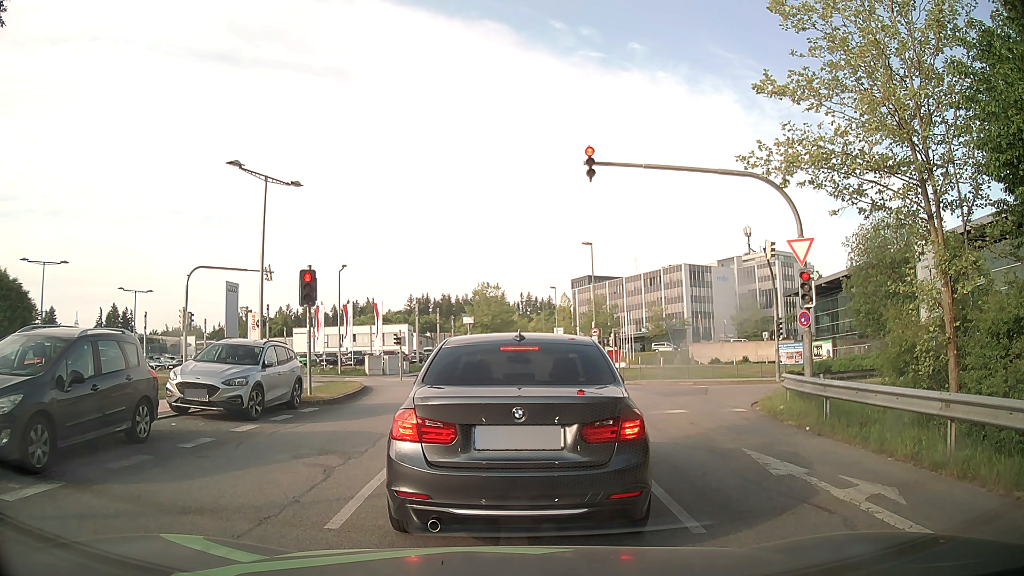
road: residential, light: Day
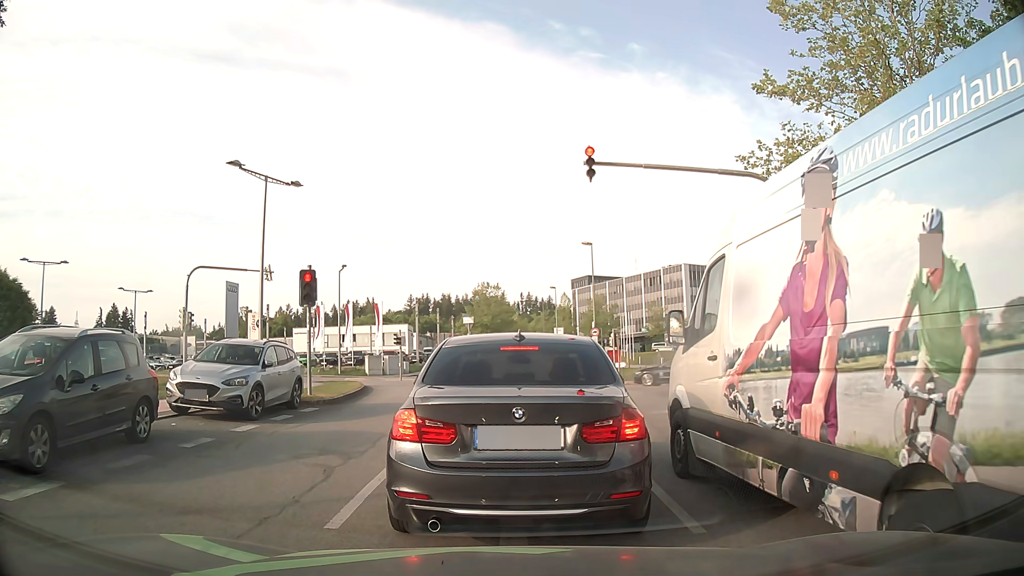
(0.0, 0.0) m; 0°
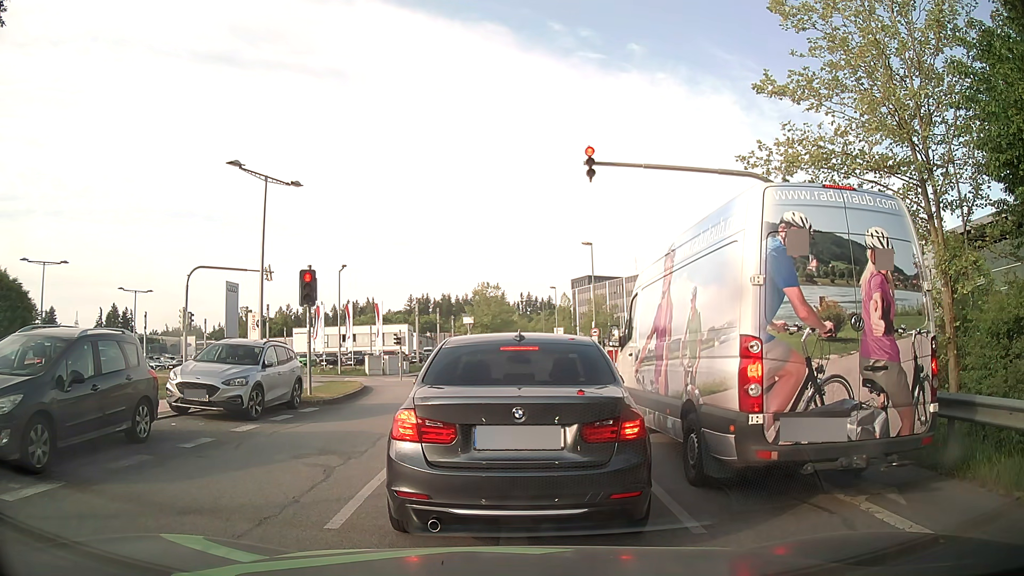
(0.0, 0.0) m; 0°
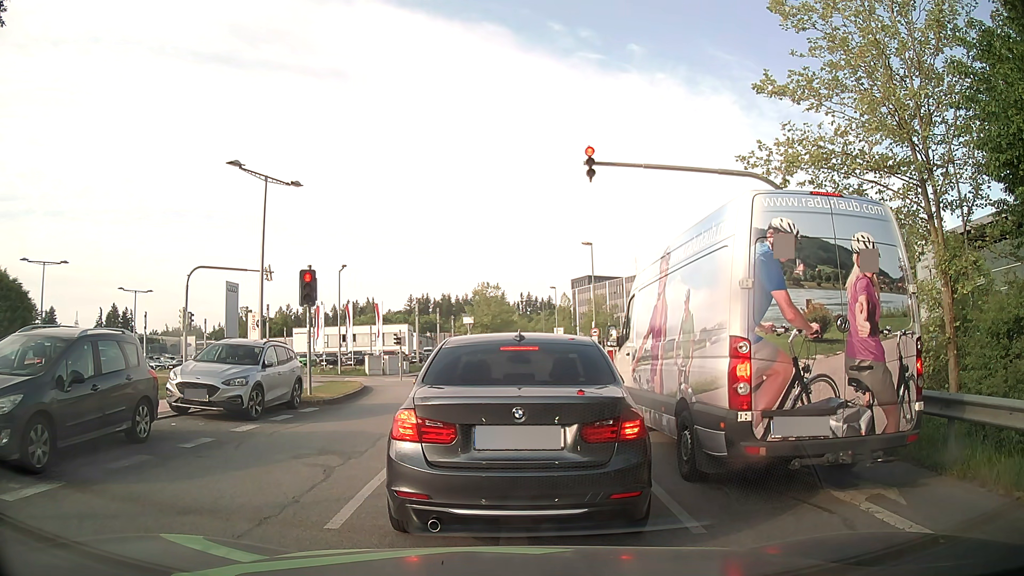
(0.0, 0.0) m; 0°
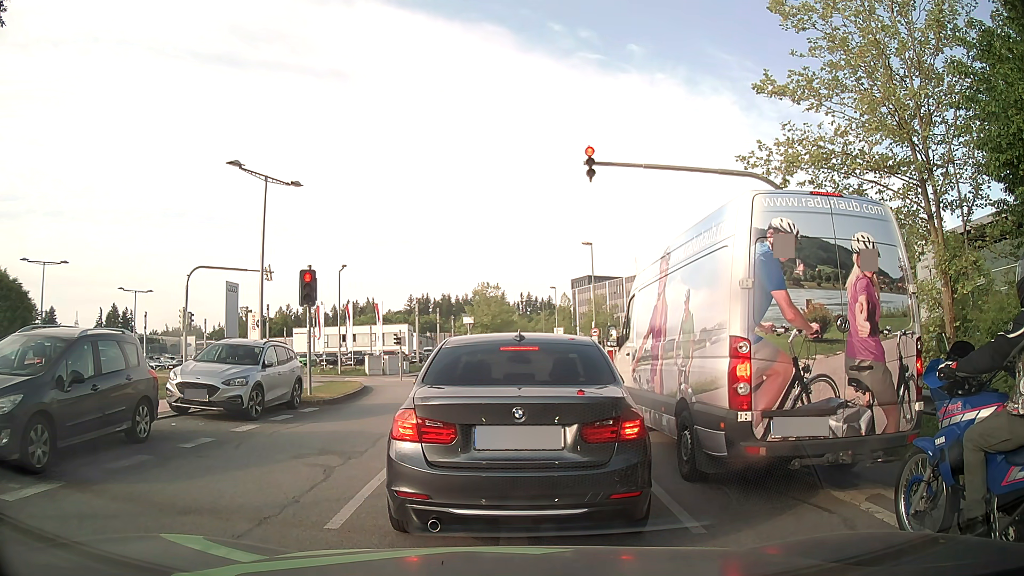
(0.0, 0.0) m; 0°
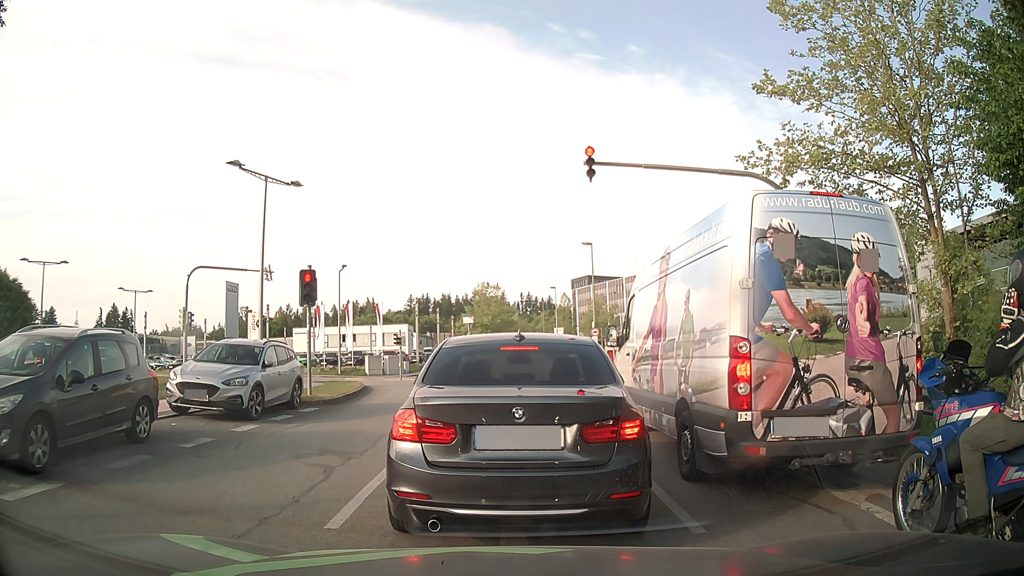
(0.0, 0.0) m; 0°
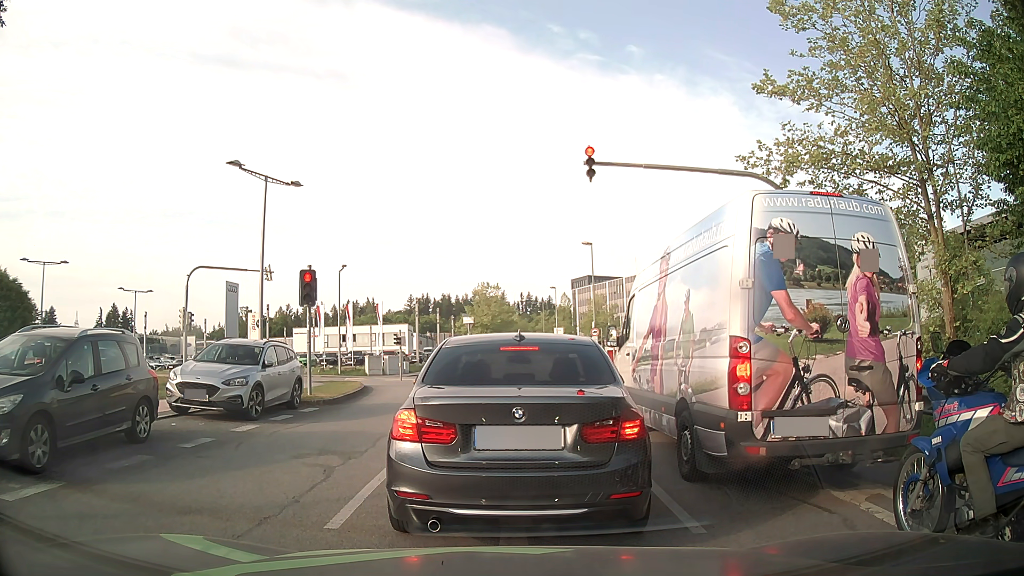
(0.0, 0.0) m; 0°
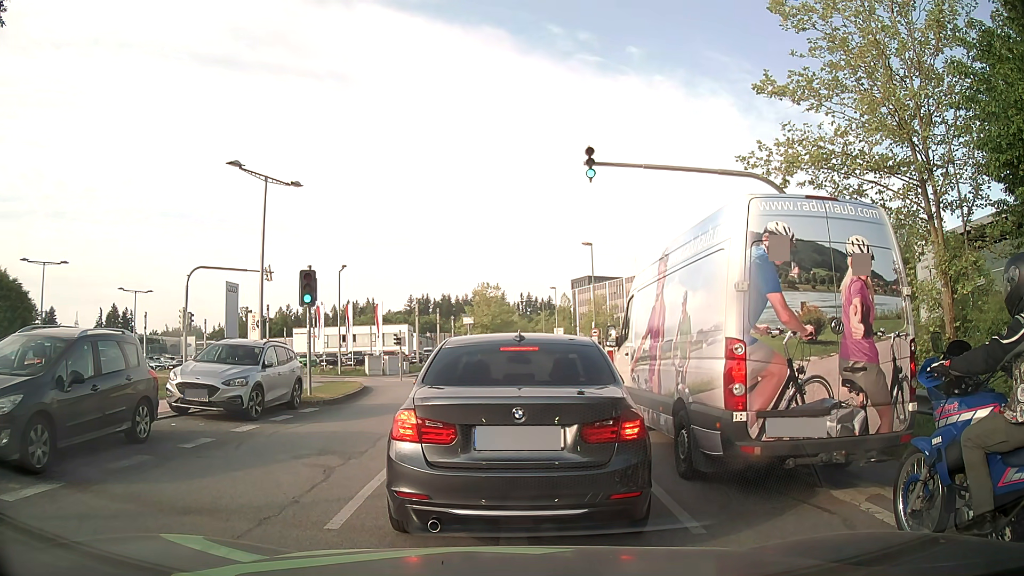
(0.0, 0.0) m; 0°
(0, +10) (0, +20) (-2, +30) (-6, +39) (-13, +46) (-21, +51) (-30, +56) (-39, +61) (-48, +65) (-57, +70) m
